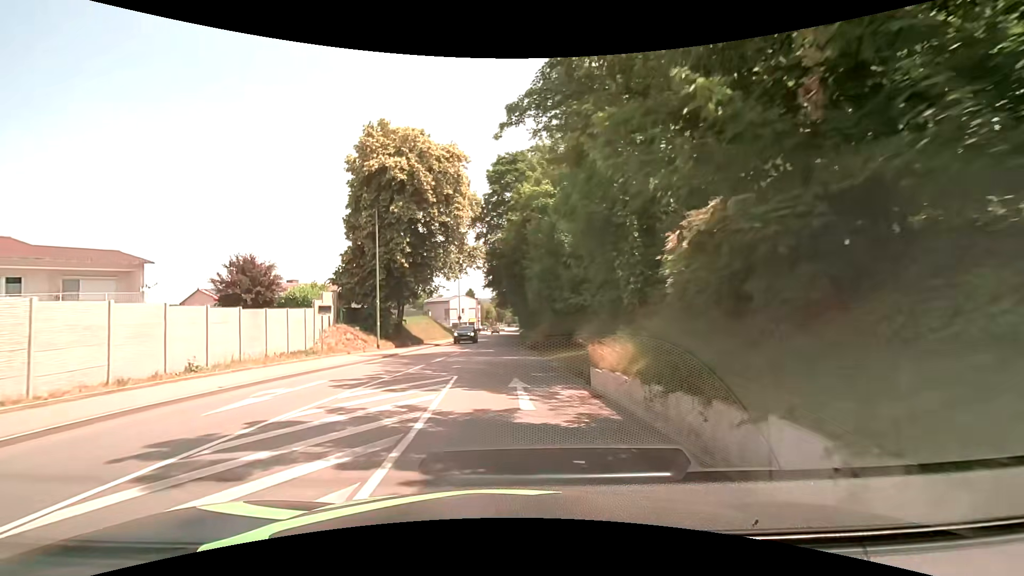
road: tertiary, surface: asphalt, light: Day
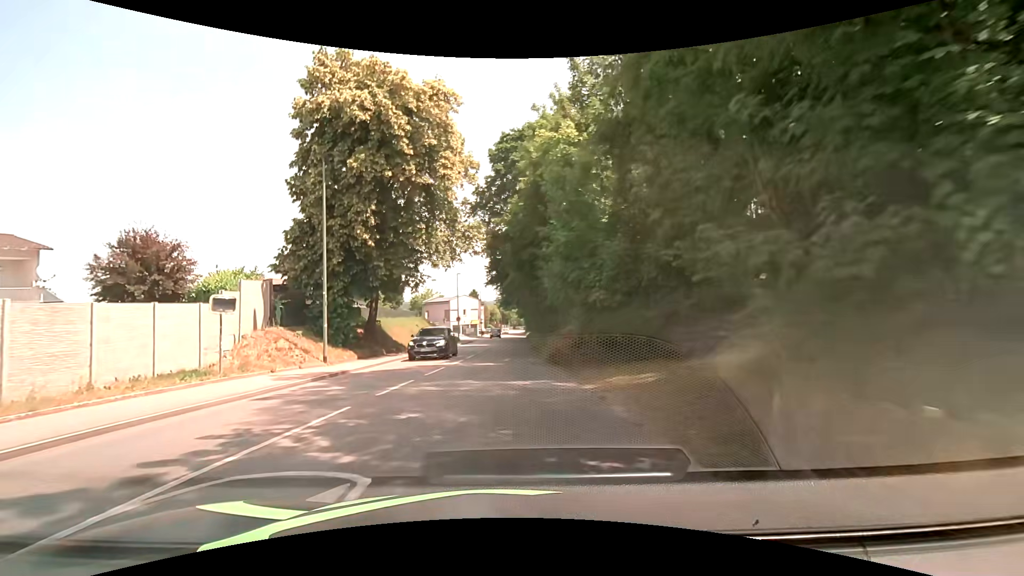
(-0.2, +8.8) m; -1°
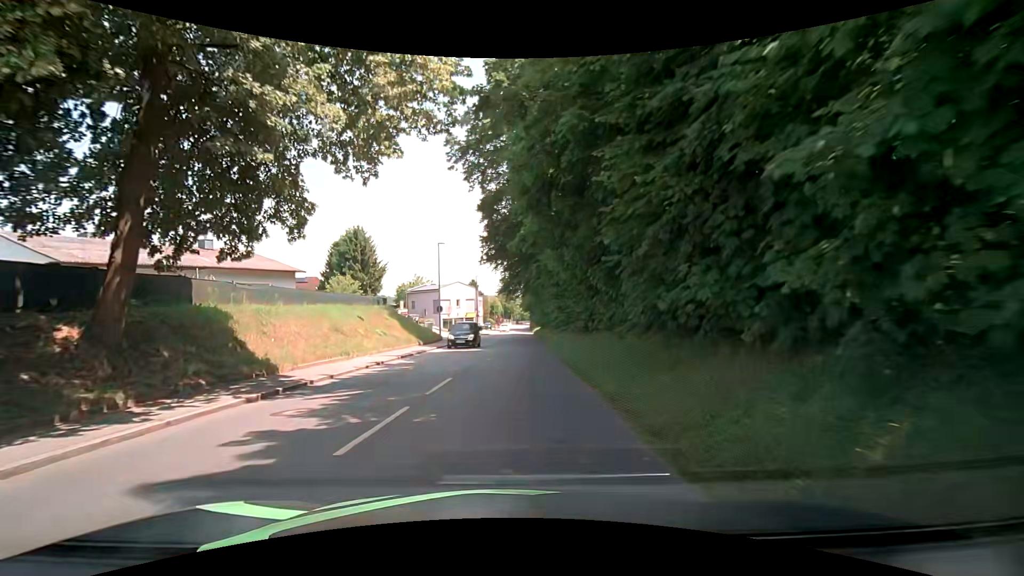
(-0.3, +18.5) m; -1°
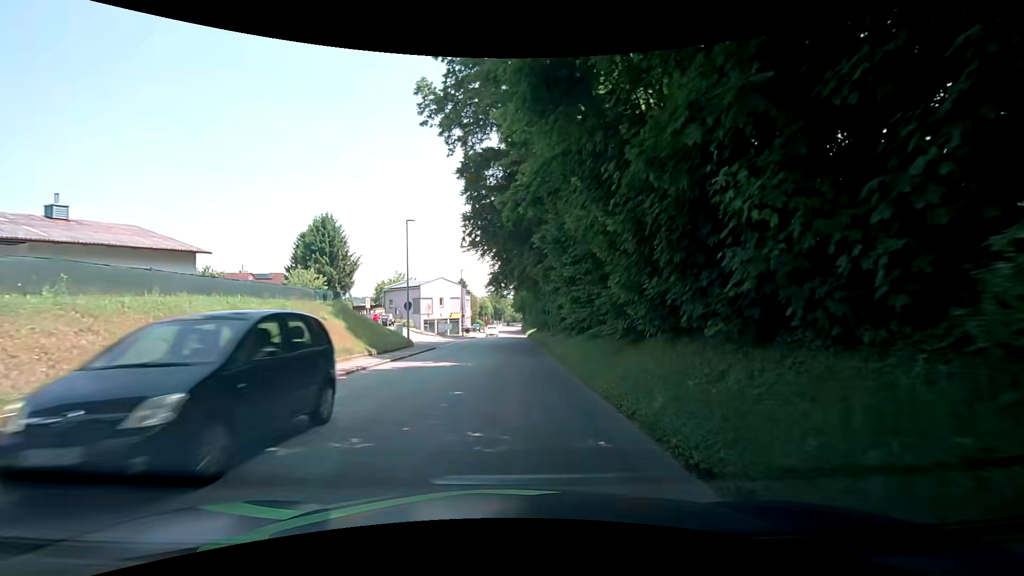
(+0.1, +9.5) m; 0°
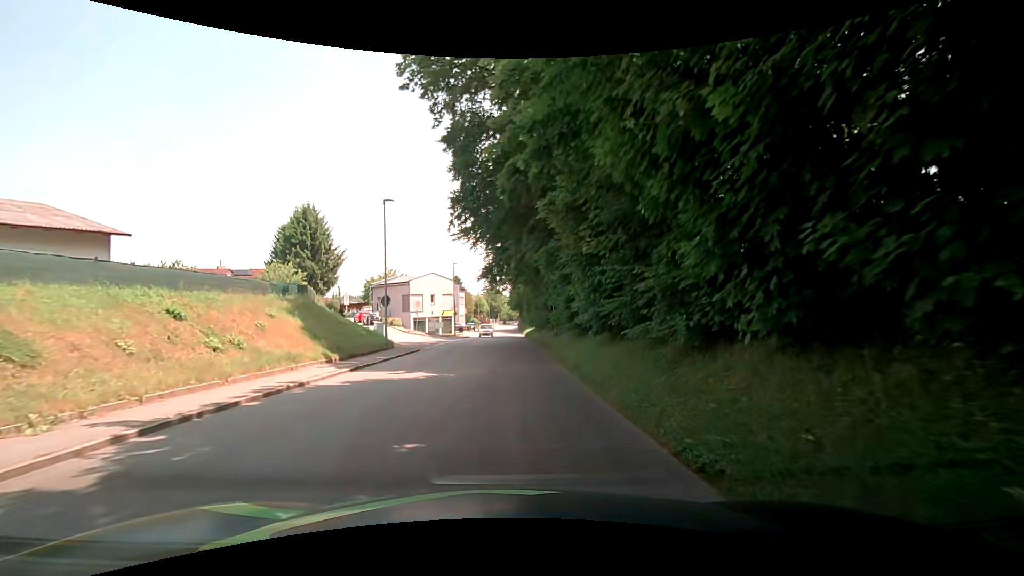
(+0.1, +4.7) m; +3°
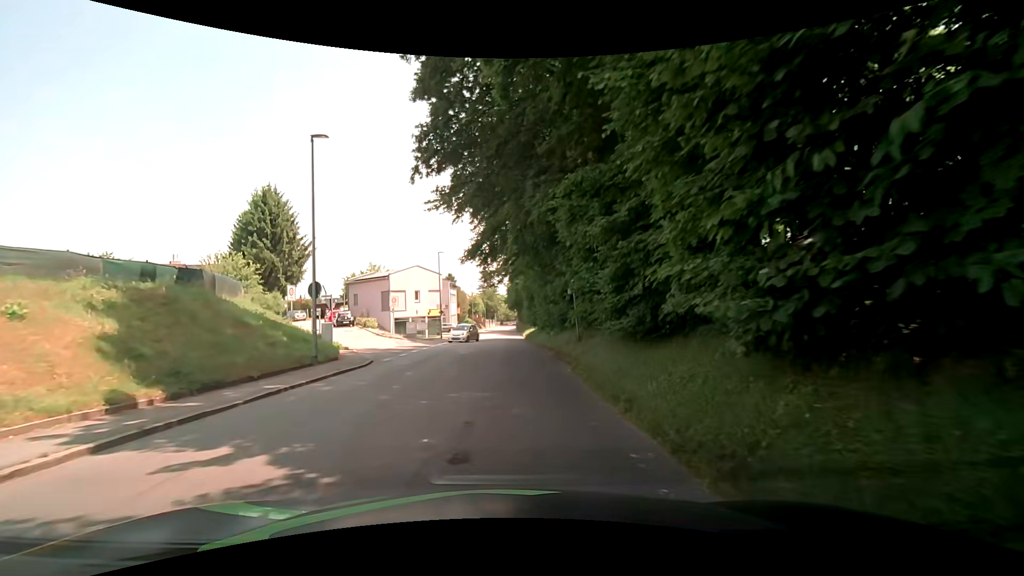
(-0.2, +9.3) m; -2°
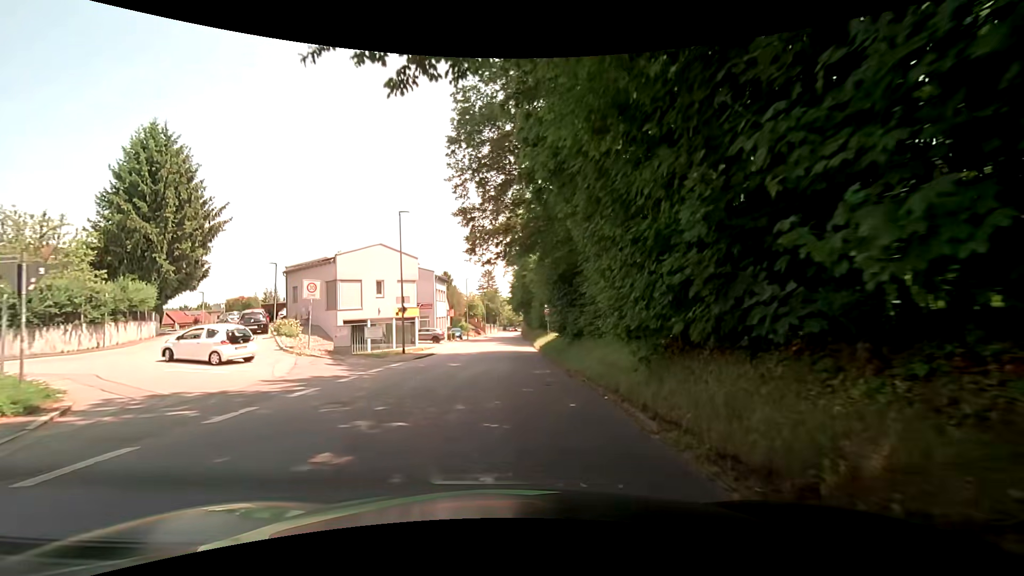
(0.0, +18.2) m; +1°
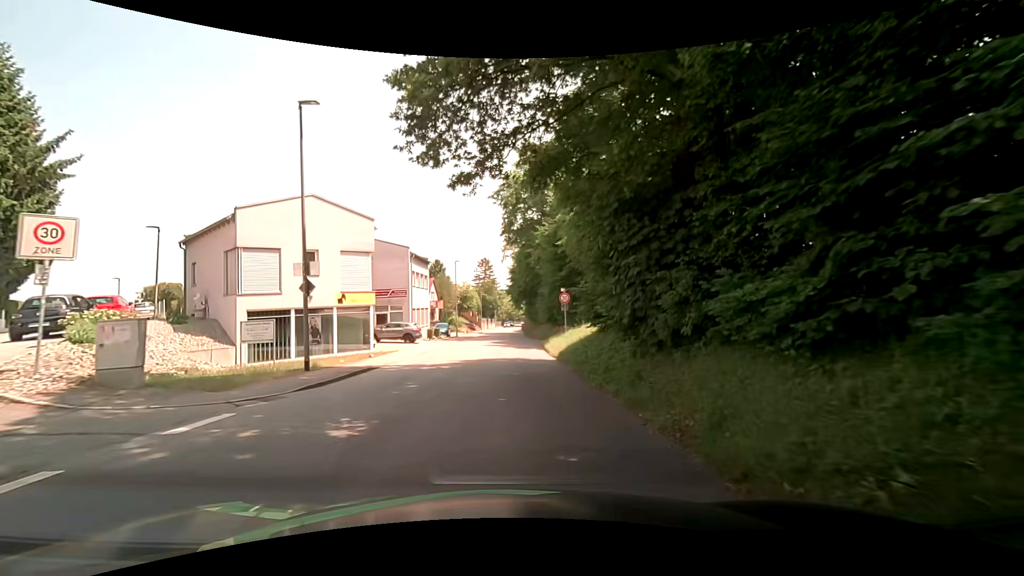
(-0.1, +13.5) m; -1°
(0, +10) (0, +20) (+1, +30) (+1, +40) (+1, +50) (+1, +60) (+1, +70) (+2, +80) (+2, +90) (+2, +100) m
